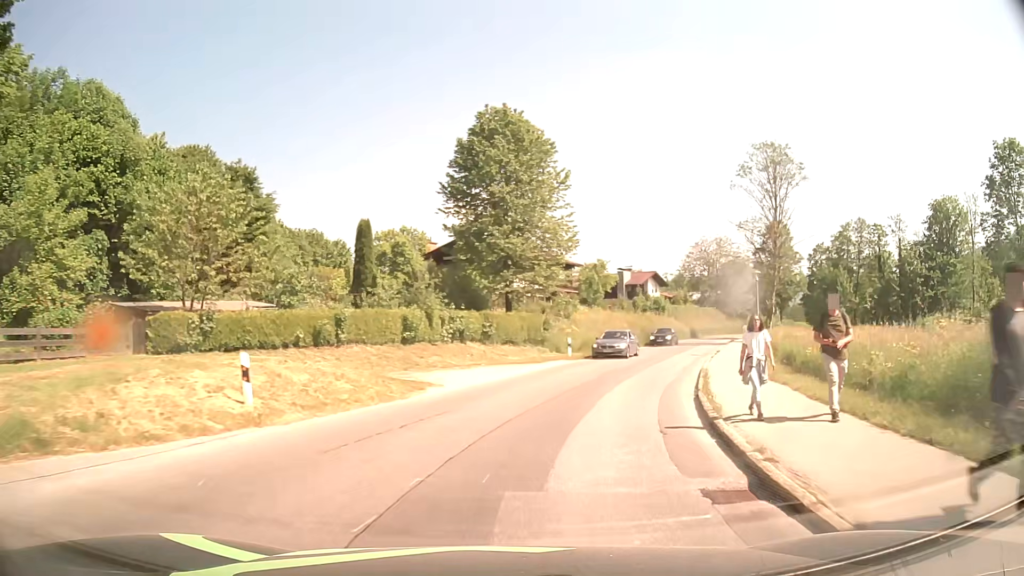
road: tertiary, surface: asphalt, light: Day
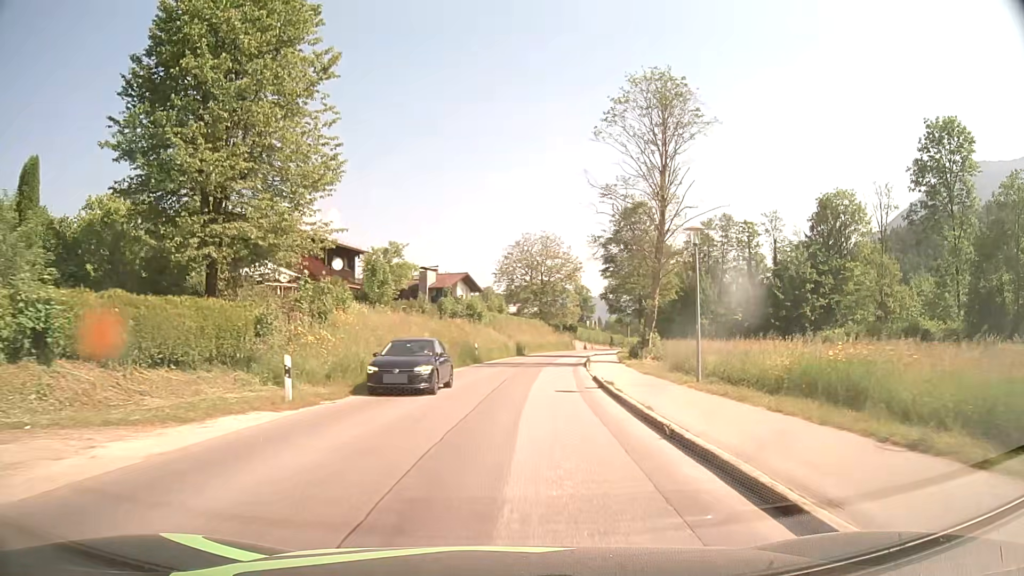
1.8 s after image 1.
(+3.1, +19.7) m; +17°
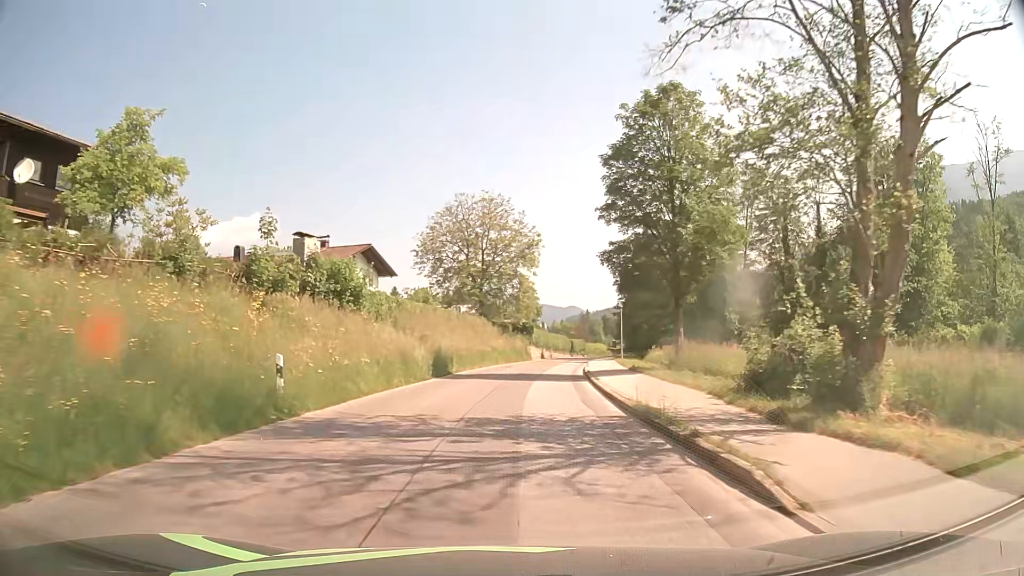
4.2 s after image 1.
(+1.4, +29.4) m; +5°
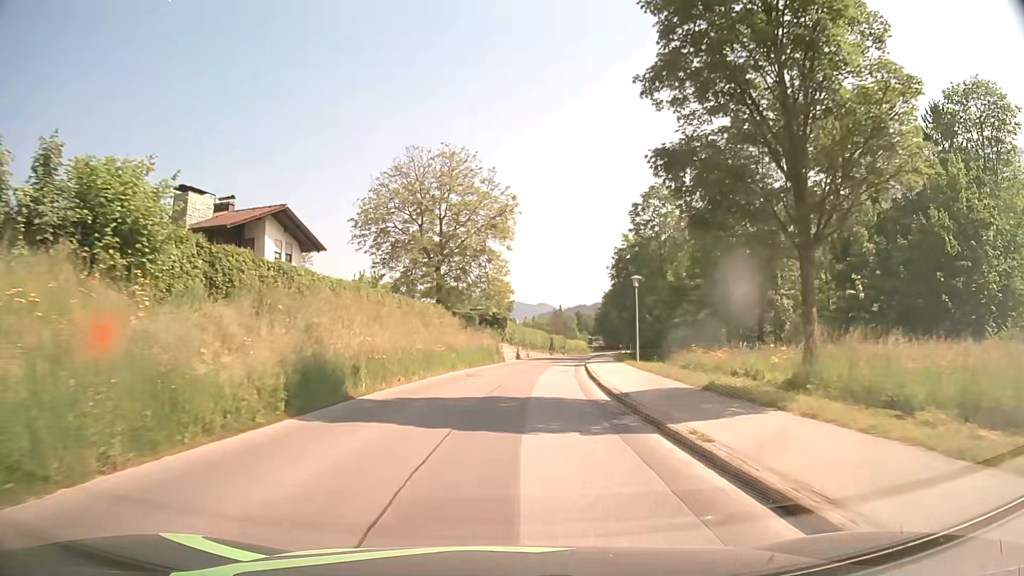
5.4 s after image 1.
(+0.4, +15.8) m; +3°
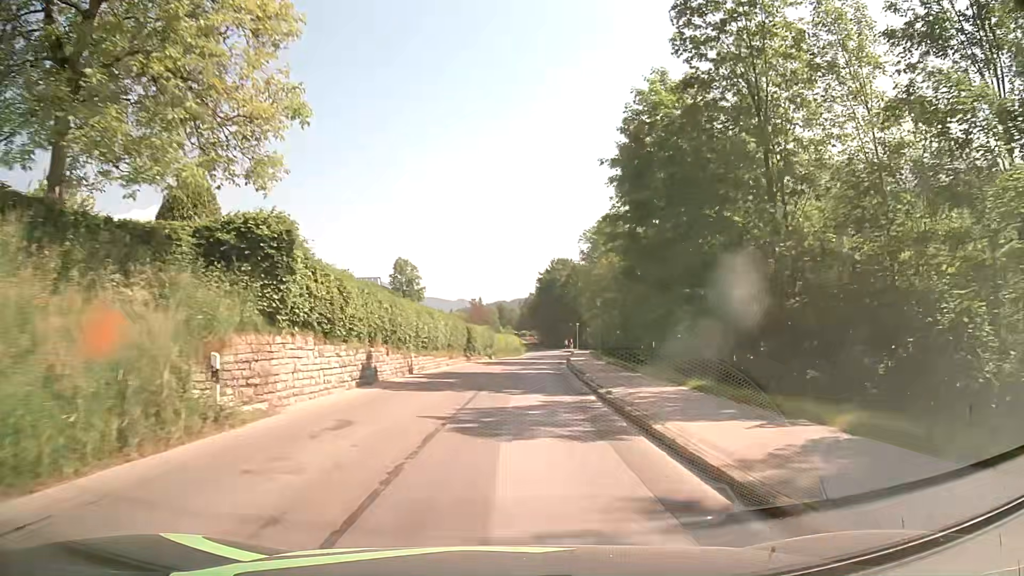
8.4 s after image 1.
(+2.4, +40.3) m; +6°
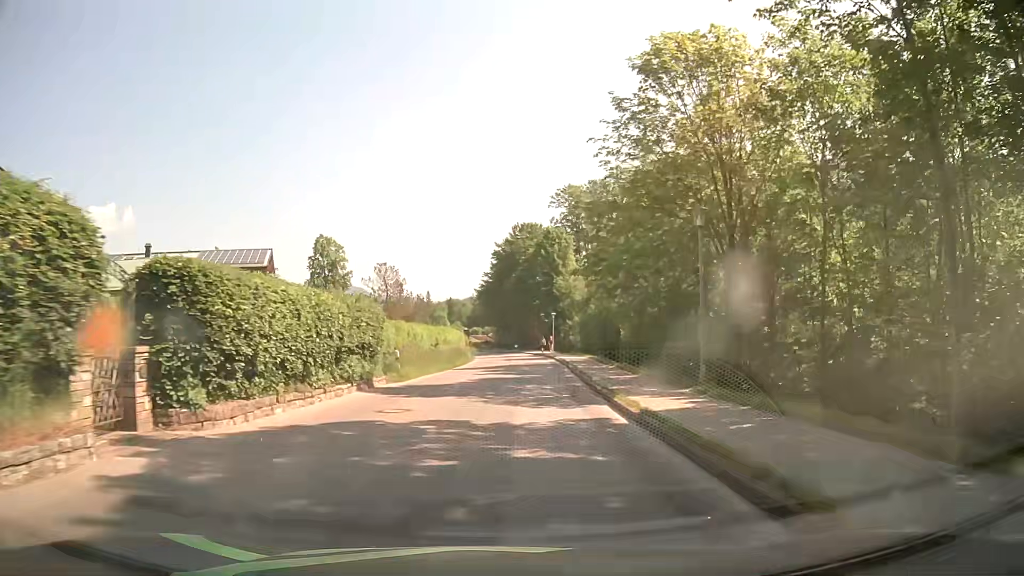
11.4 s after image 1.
(+1.5, +37.4) m; +4°
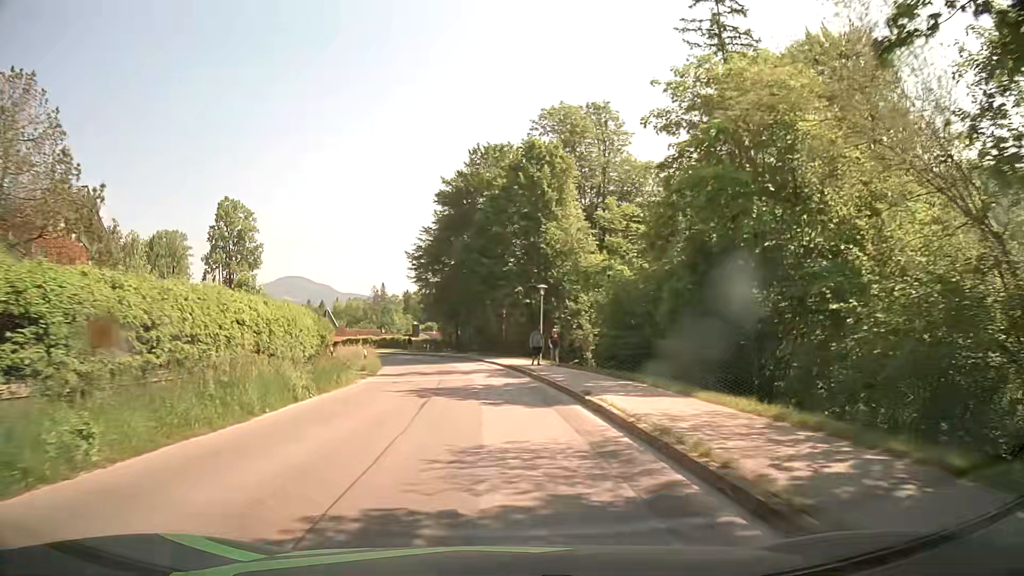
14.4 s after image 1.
(+1.5, +37.1) m; +3°
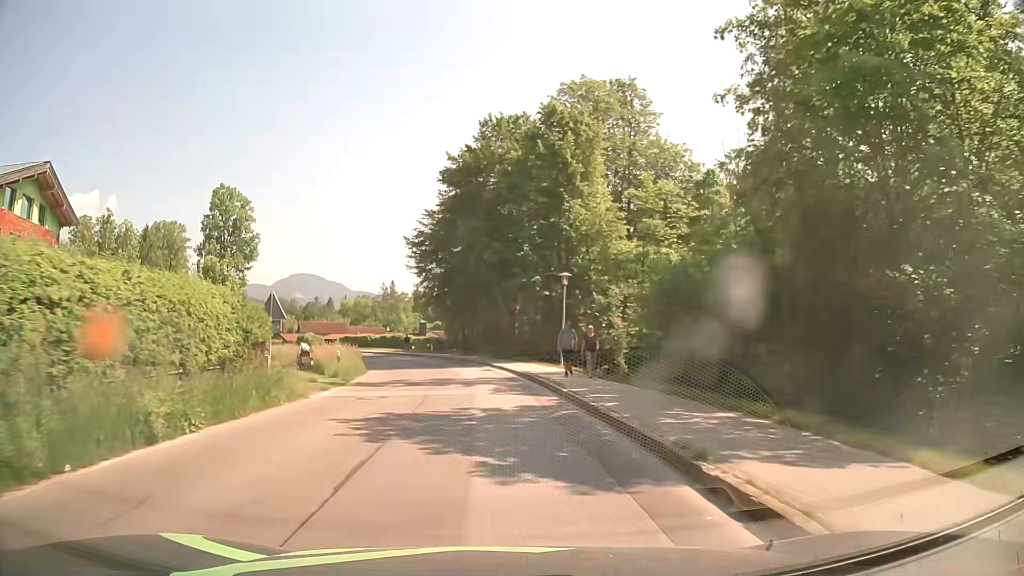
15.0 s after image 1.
(-0.1, +7.5) m; -1°
(0, +10) (-1, +20) (-2, +30) (-4, +40) (-7, +49) (-11, +58) (-17, +67) (-23, +74) (-31, +81) (-39, +86) m
